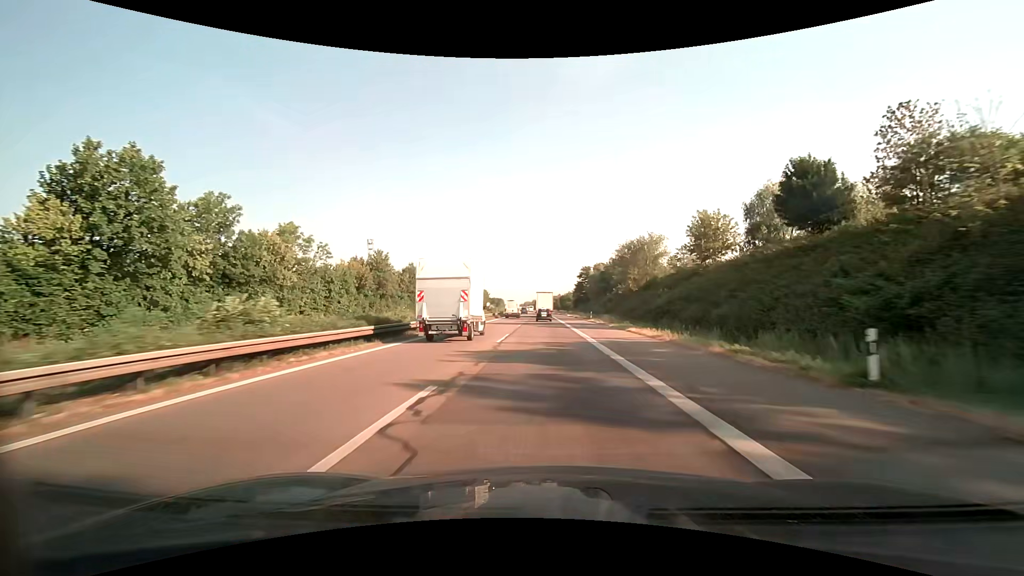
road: motorway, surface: asphalt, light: Day
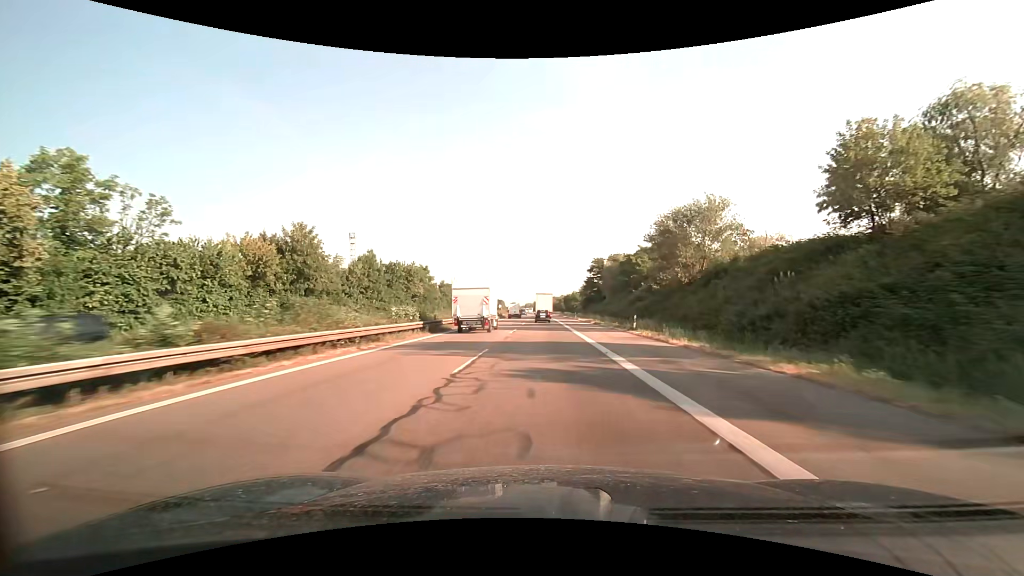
(-0.1, +27.5) m; 0°
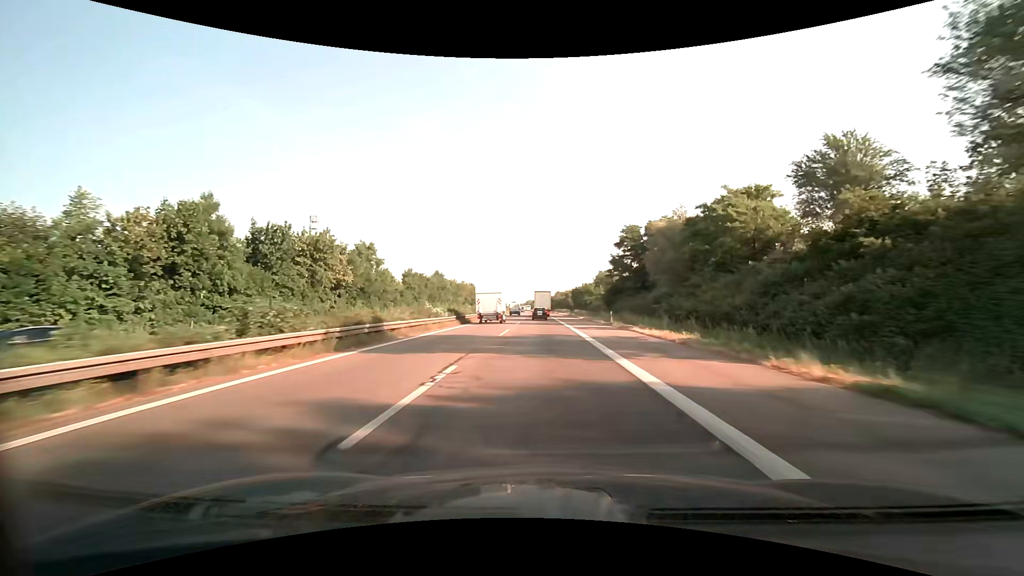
(-0.1, +41.5) m; 0°
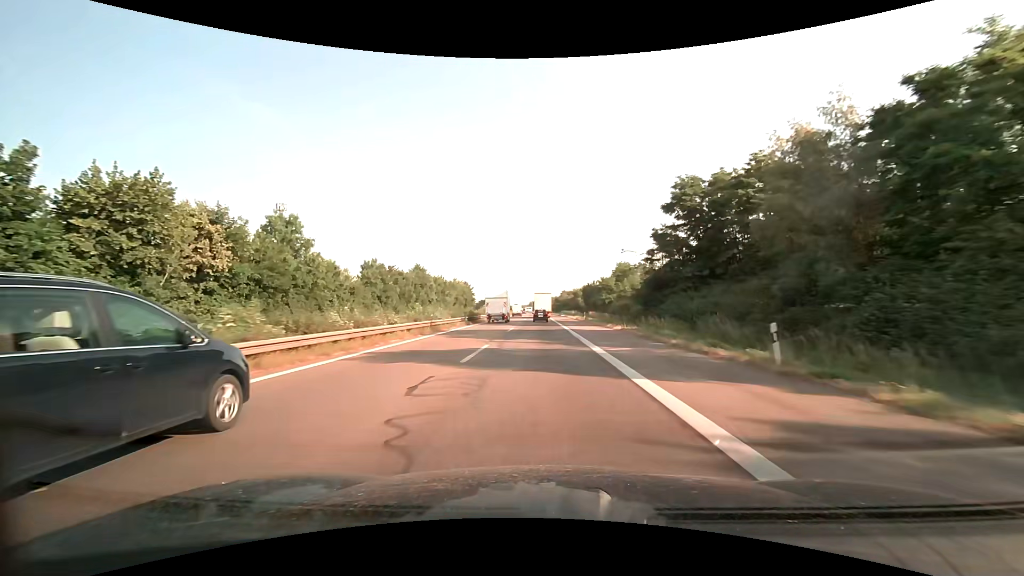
(-0.1, +27.9) m; 0°
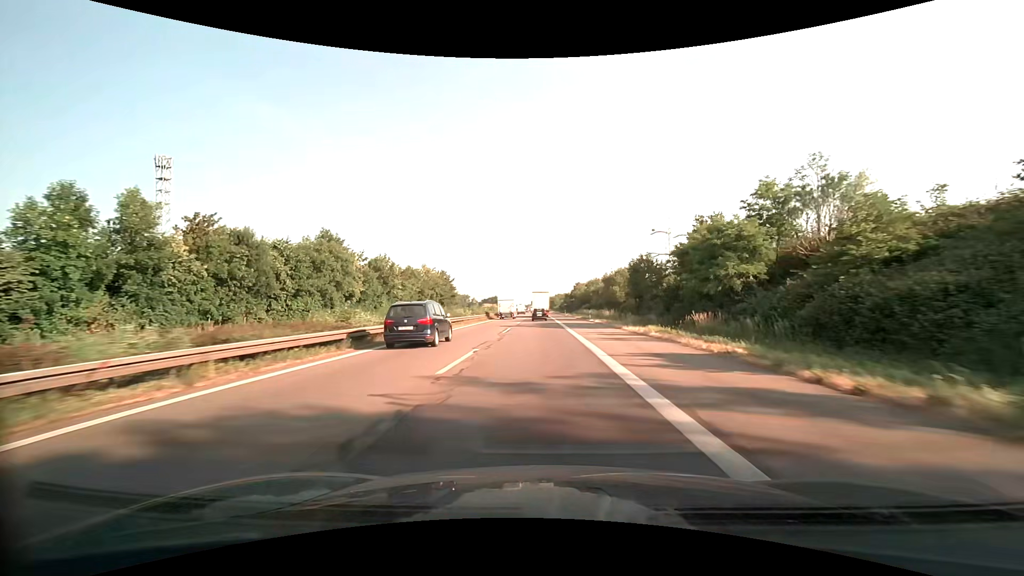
(-0.5, +56.3) m; -1°
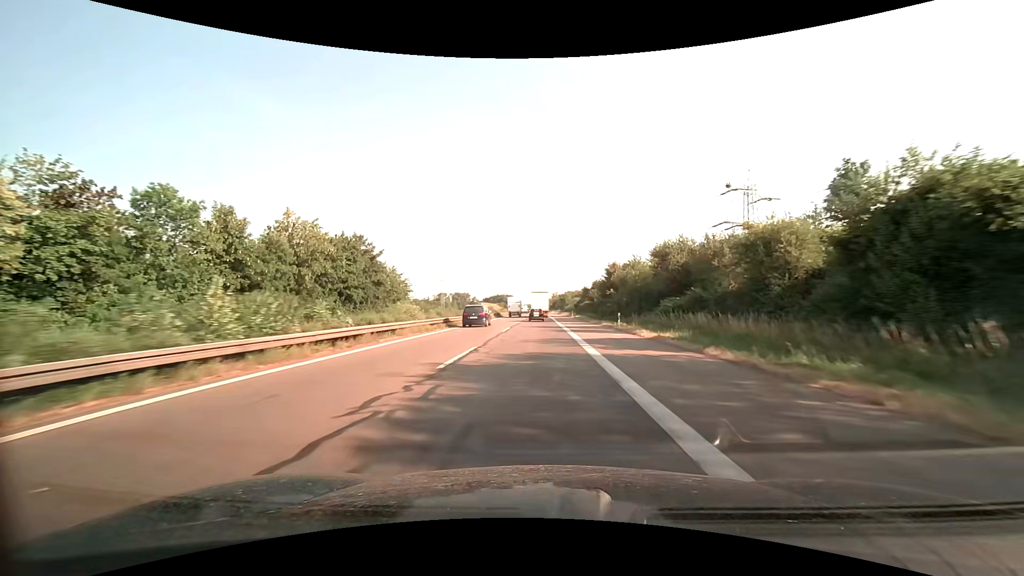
(-0.4, +70.8) m; -1°
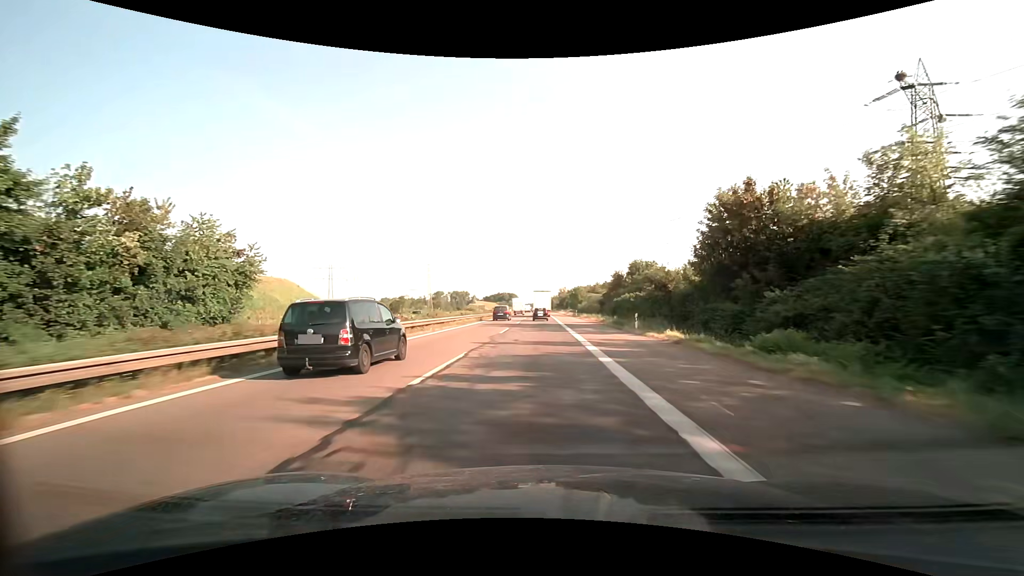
(-0.2, +56.1) m; -1°
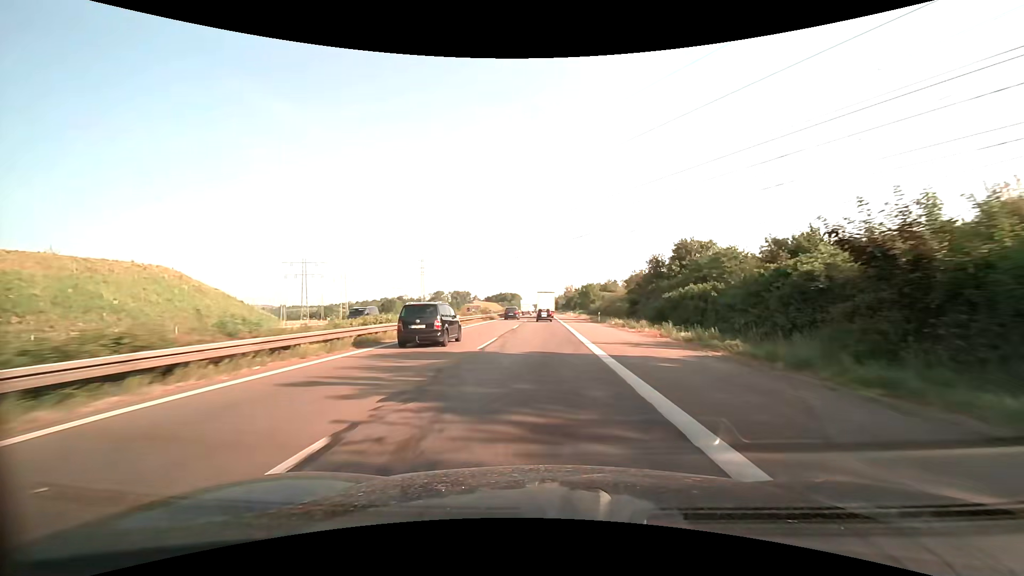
(0.0, +27.9) m; 0°
(0, +10) (0, +20) (0, +30) (0, +40) (0, +50) (0, +60) (0, +70) (0, +80) (0, +90) (0, +100) m
